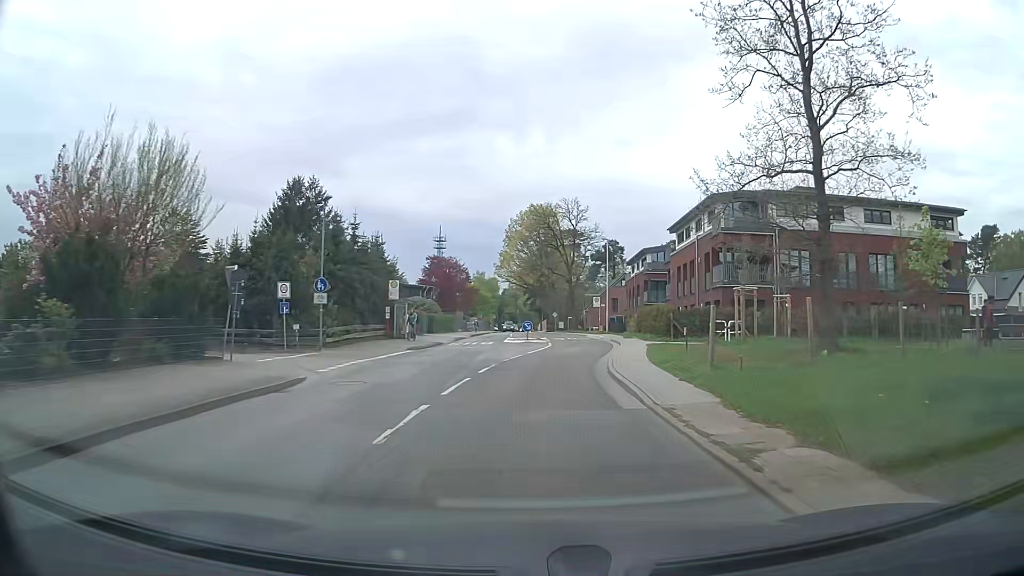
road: tertiary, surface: asphalt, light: Day
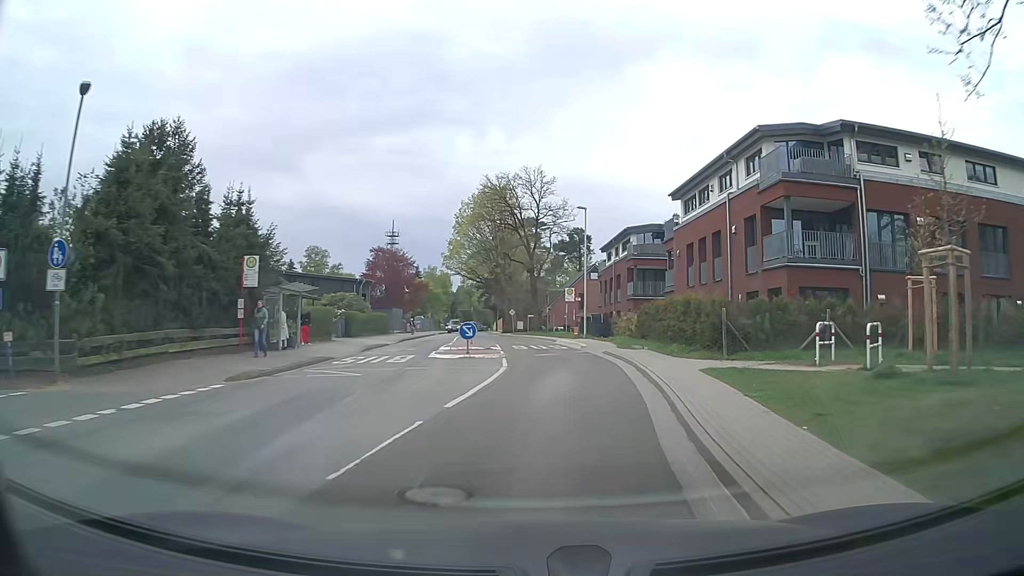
(+0.4, +15.4) m; +4°
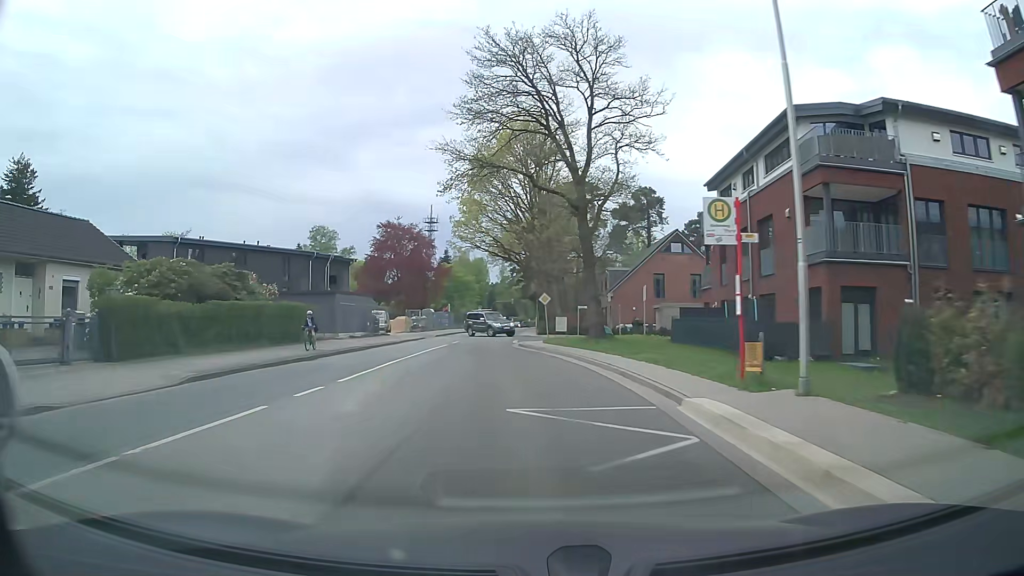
(+0.3, +30.7) m; -4°
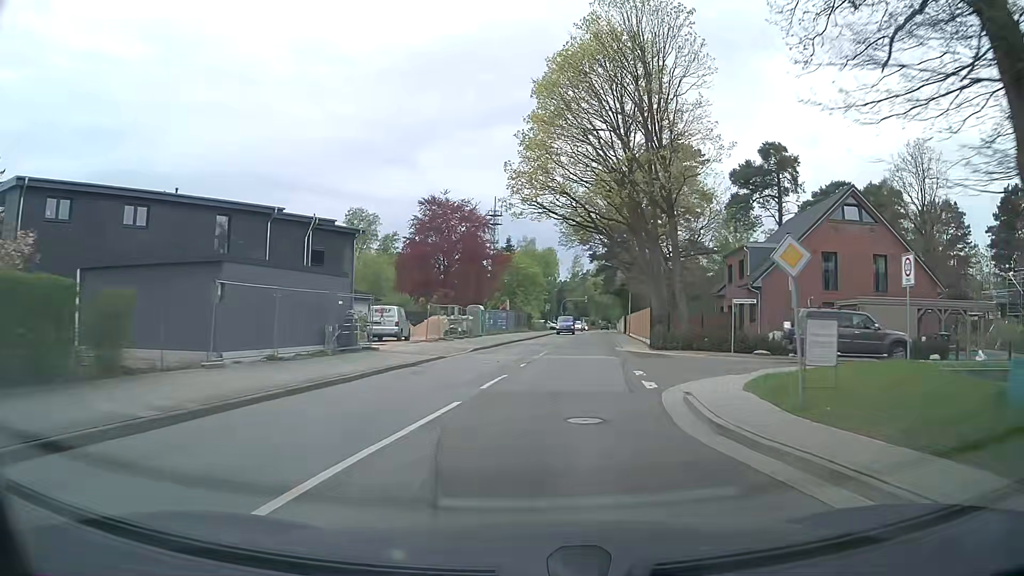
(-1.9, +22.9) m; -7°
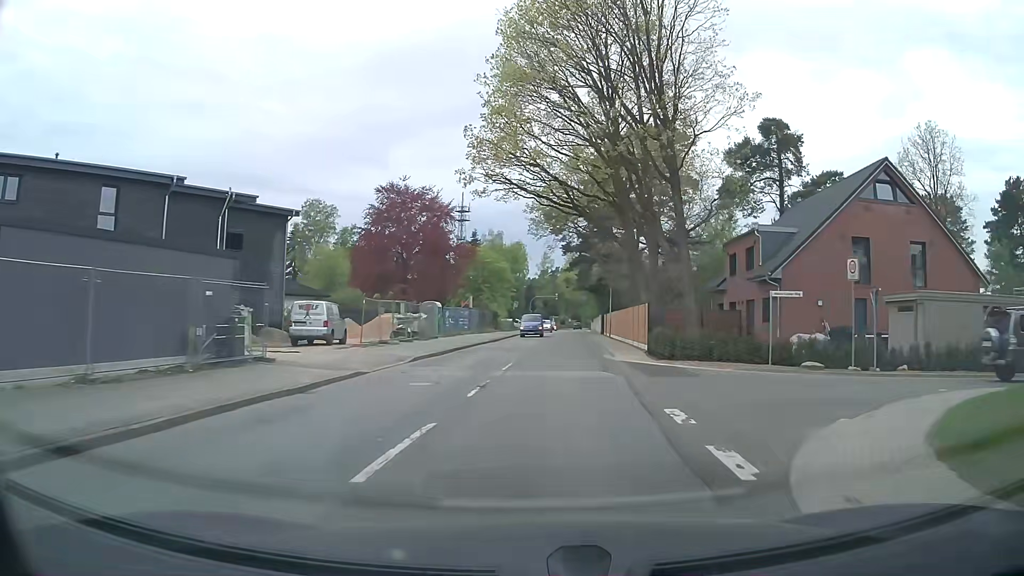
(+0.2, +7.7) m; +3°
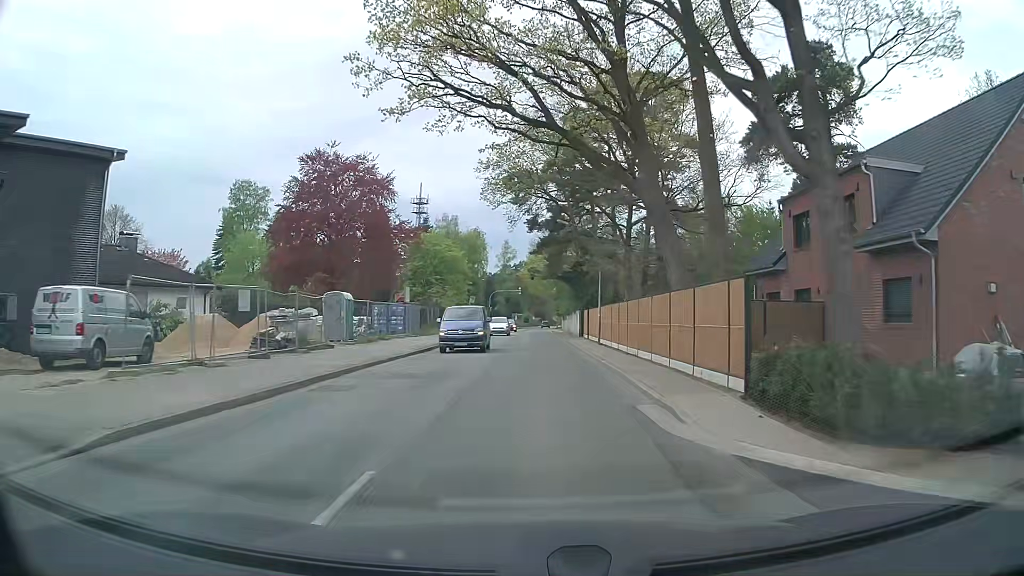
(+0.5, +15.3) m; +3°
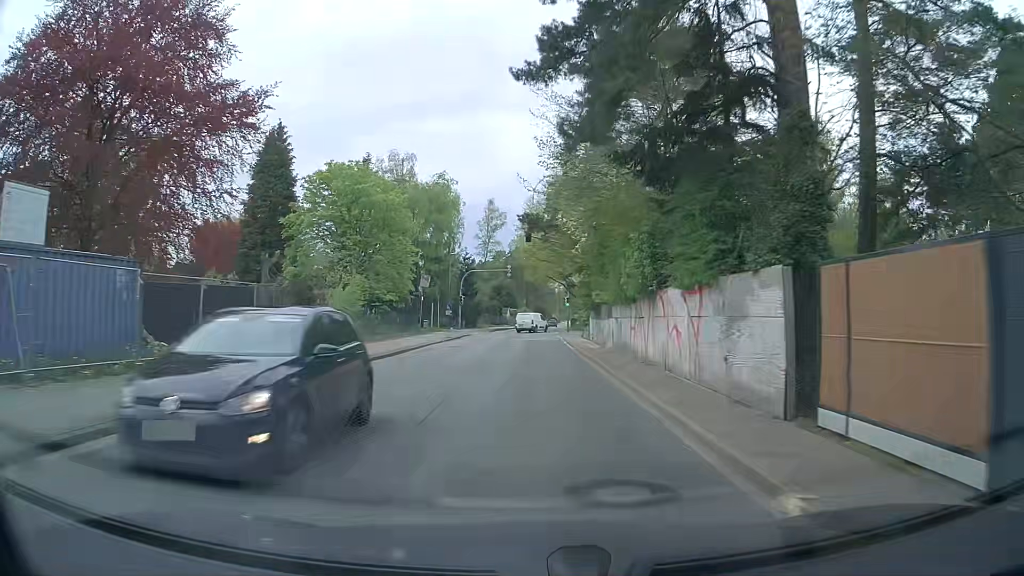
(+0.6, +38.4) m; 0°
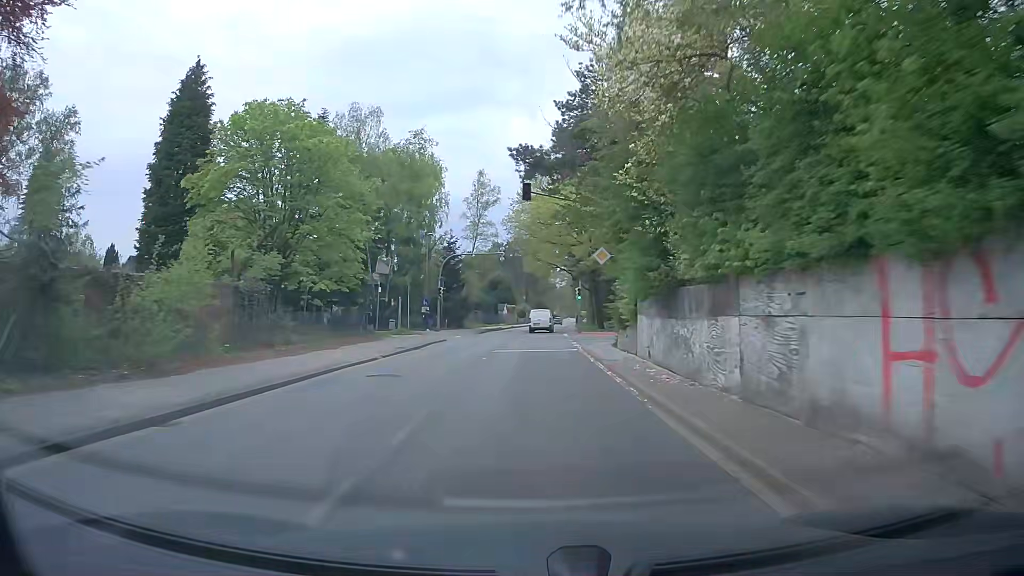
(0.0, +15.2) m; 0°
(0, +10) (0, +20) (0, +30) (0, +40) (+1, +50) (+1, +60) (+2, +70) (+3, +80) (+3, +90) (+4, +100) m
